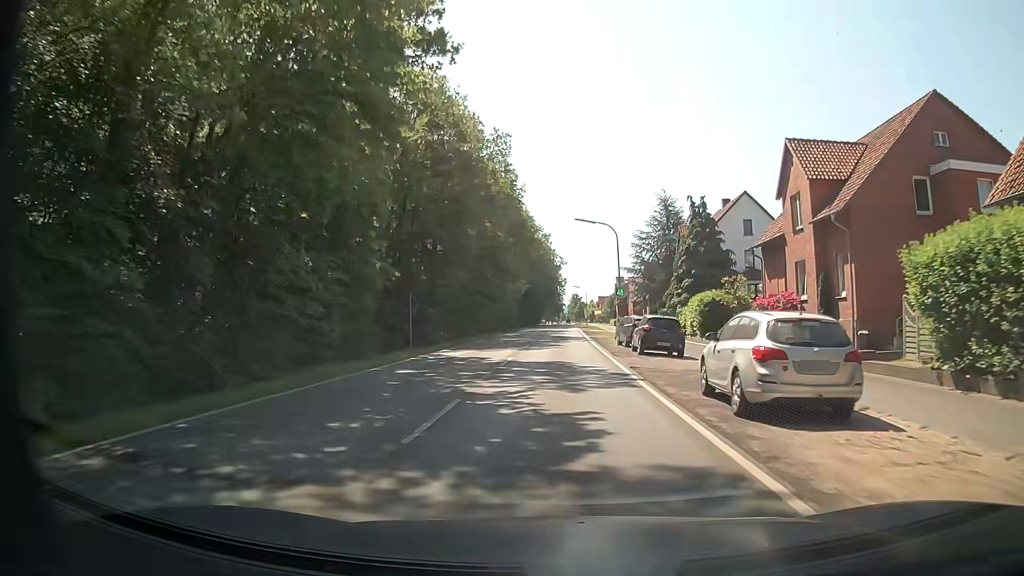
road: secondary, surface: asphalt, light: Day
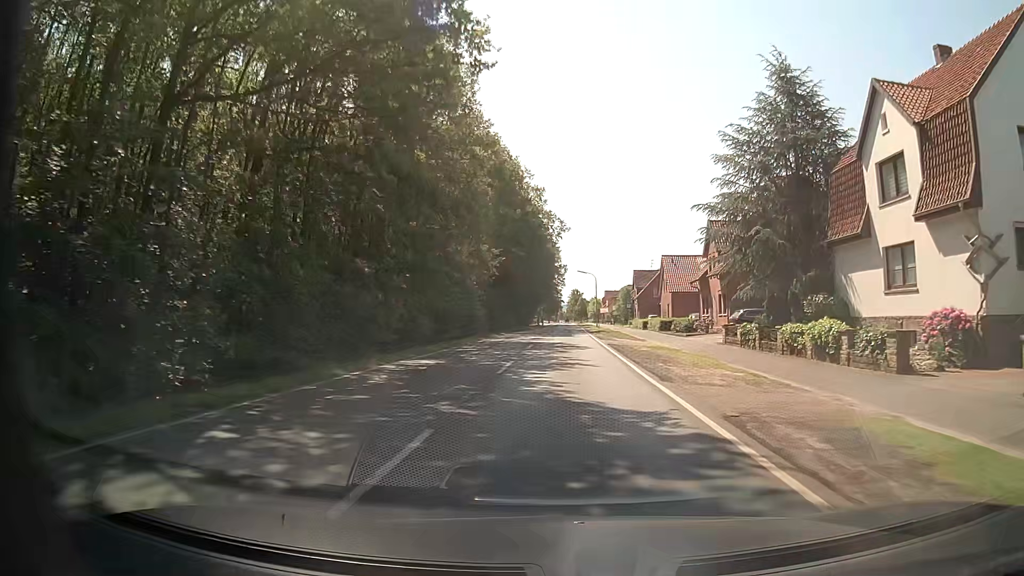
(0.0, +39.5) m; 0°
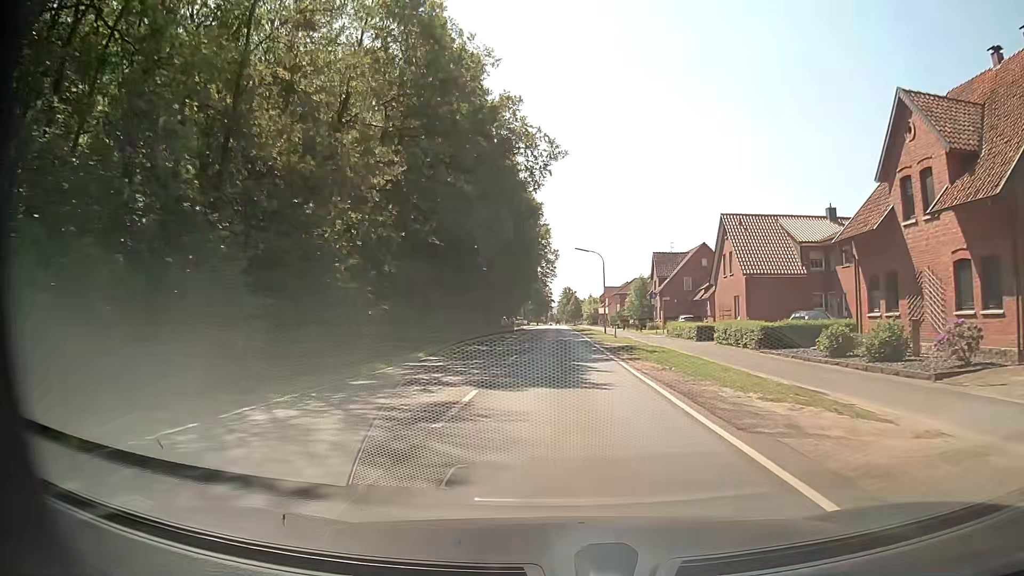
(+0.4, +31.6) m; +1°
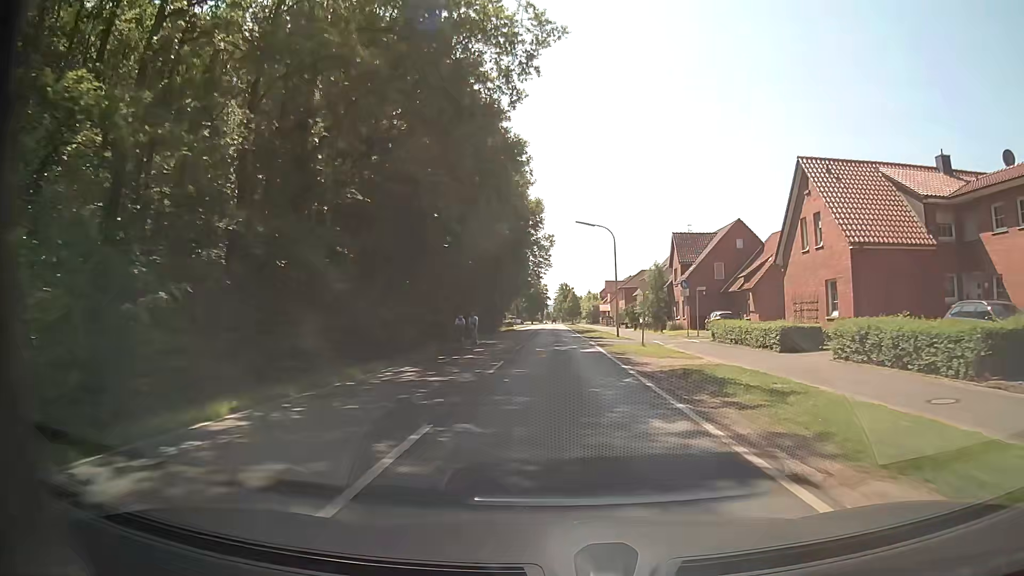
(+0.1, +15.8) m; +1°
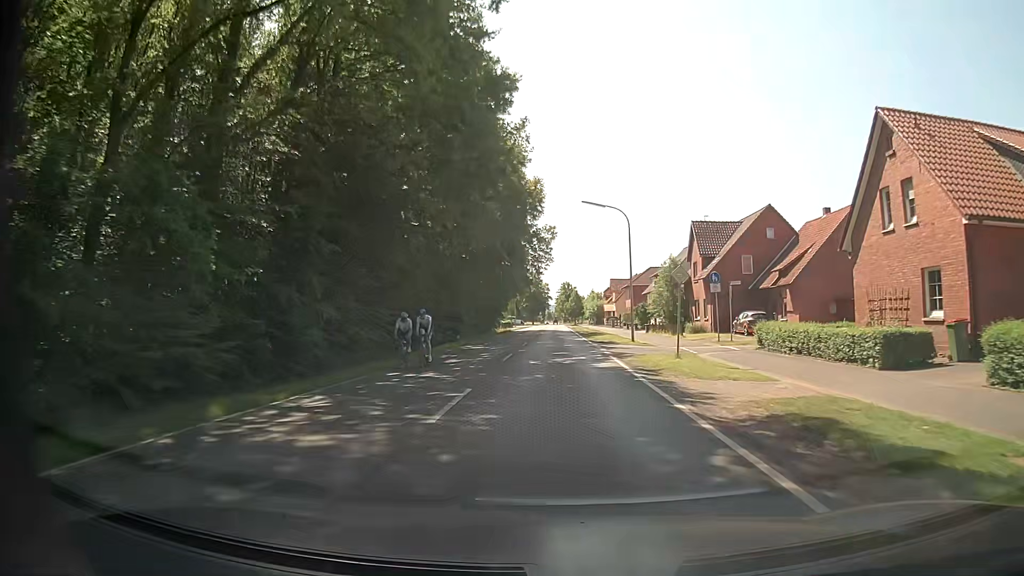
(-0.1, +7.9) m; -1°
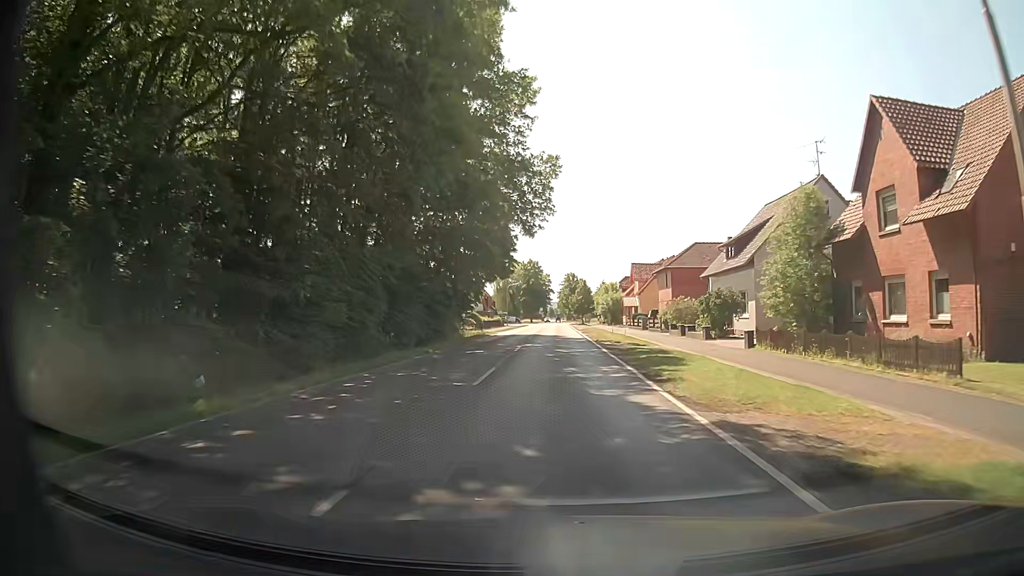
(+0.1, +31.7) m; 0°
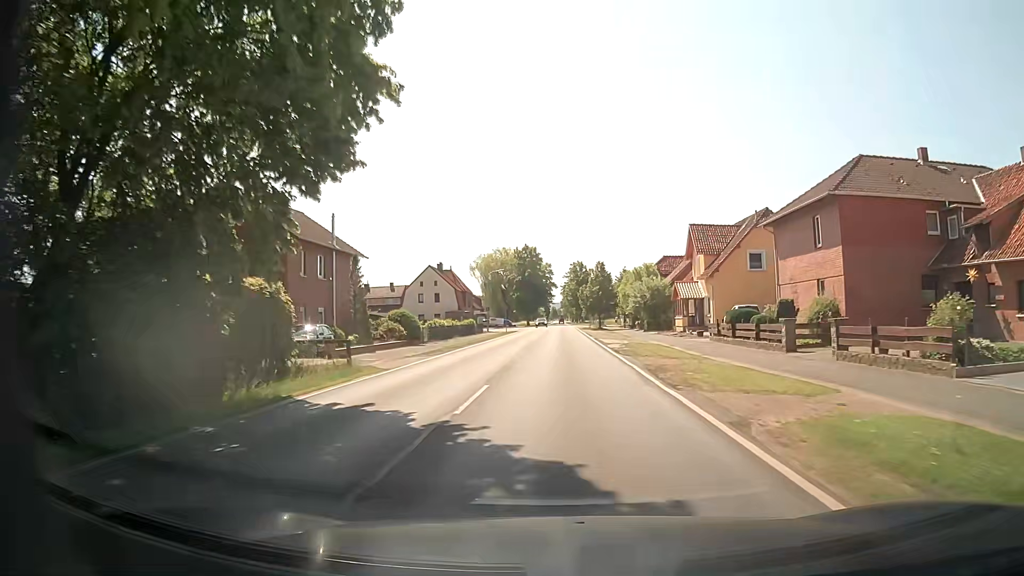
(-0.3, +39.8) m; -1°
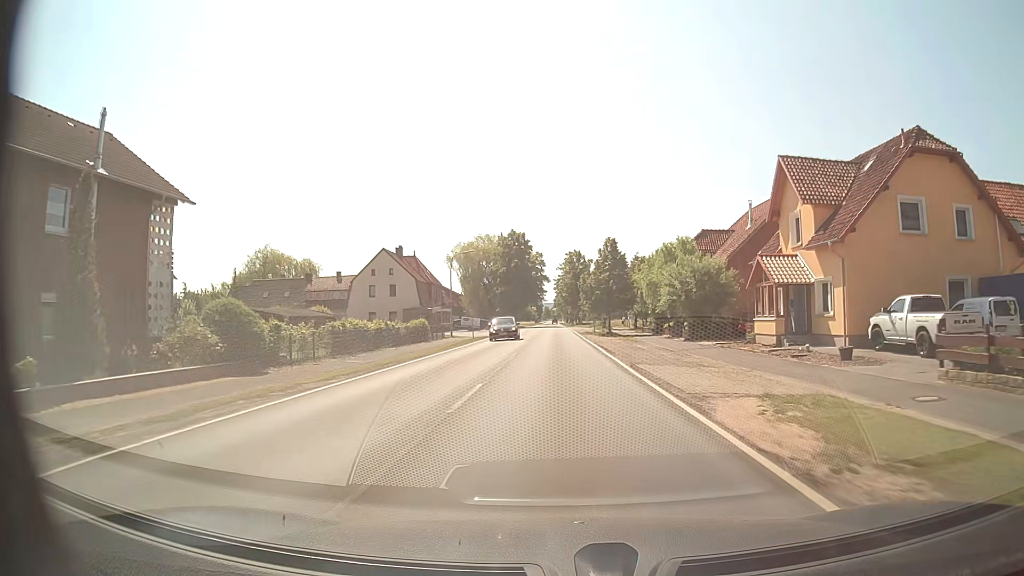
(+0.2, +23.9) m; +1°
(0, +10) (0, +20) (0, +30) (0, +40) (0, +50) (0, +60) (0, +70) (0, +80) (0, +90) (0, +100) m
